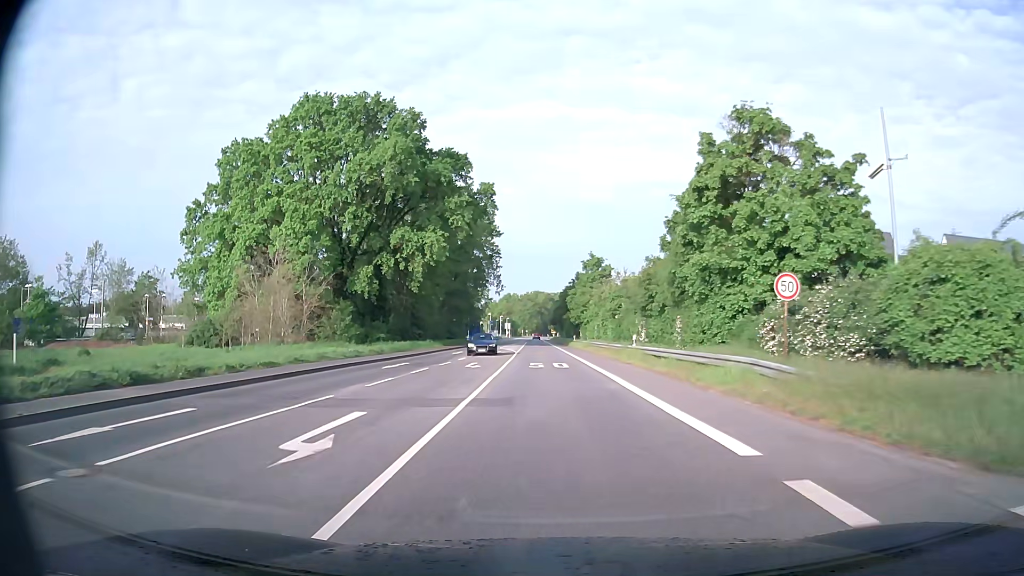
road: secondary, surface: asphalt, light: Day
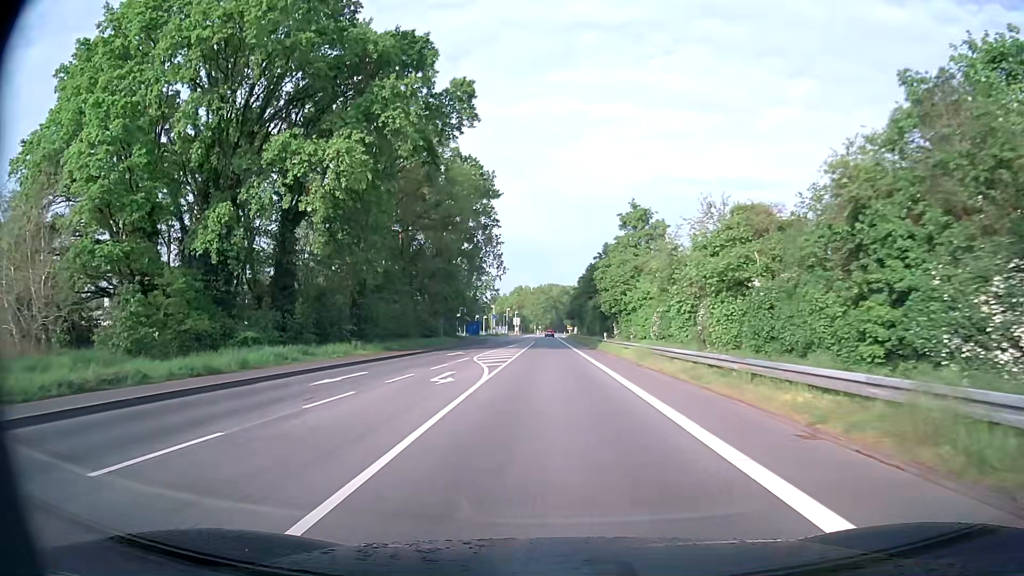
(-0.4, +30.2) m; -1°
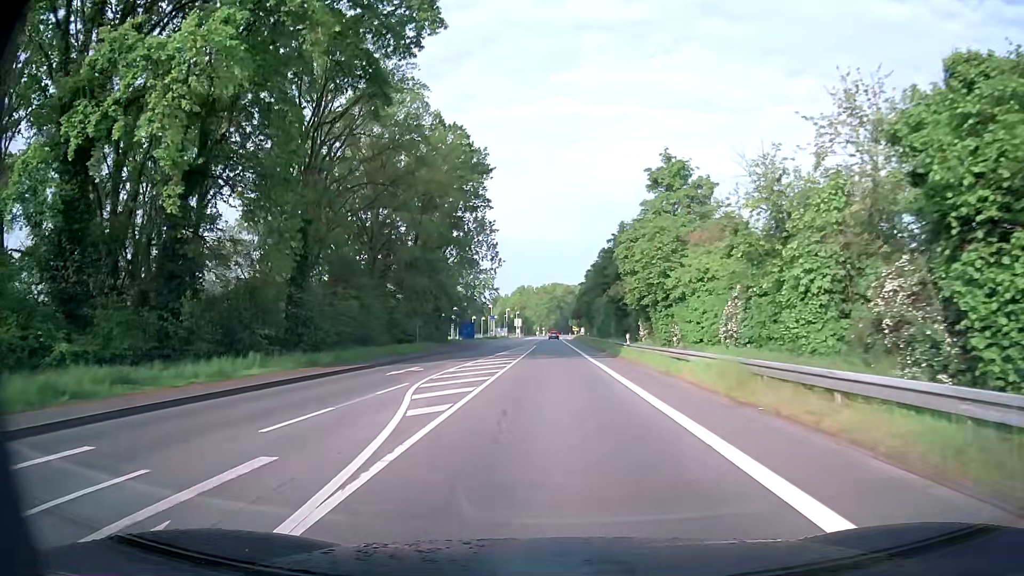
(-0.1, +14.3) m; -1°
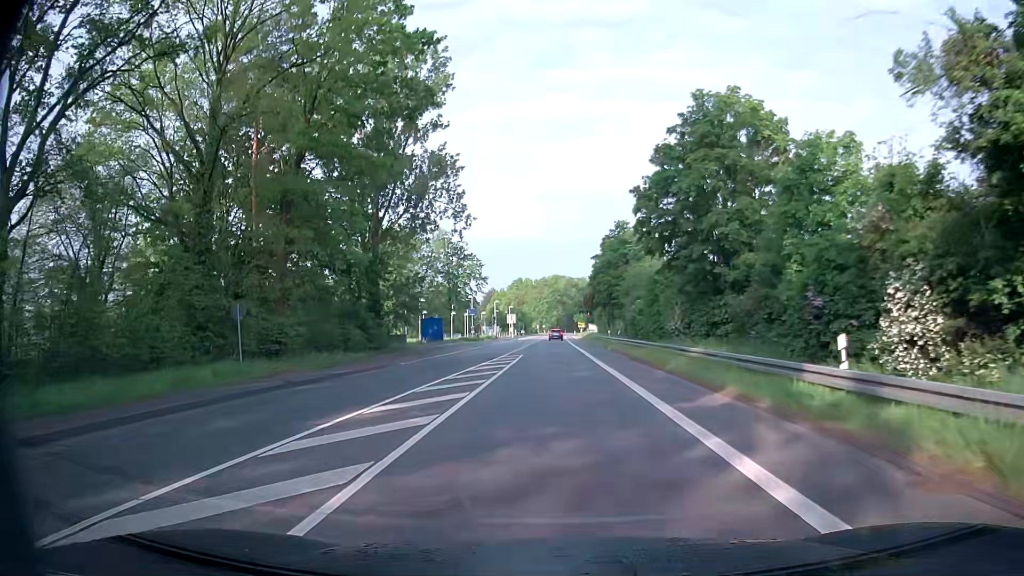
(+0.1, +32.0) m; -1°
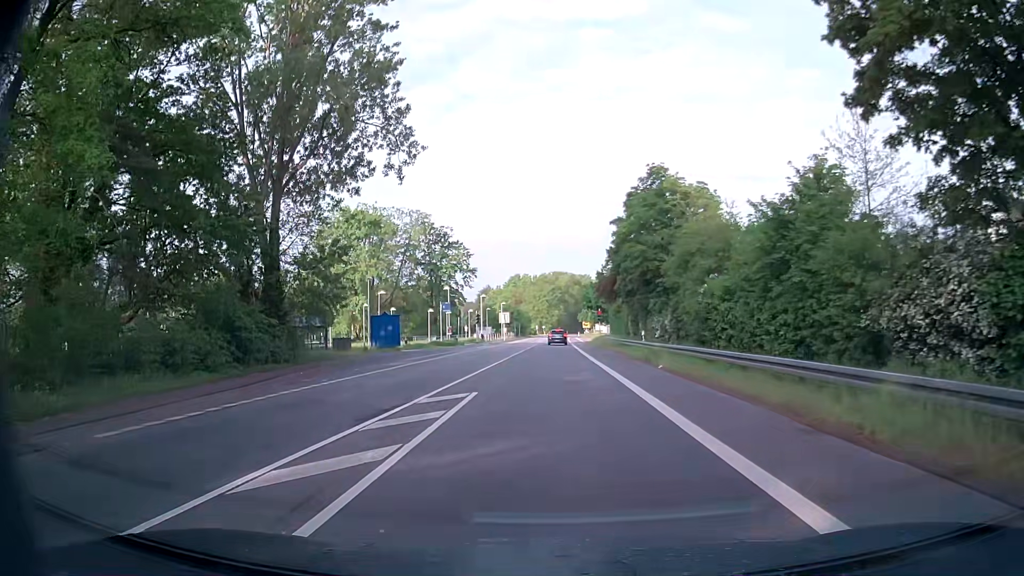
(+0.2, +21.8) m; +1°
(0, +10) (0, +20) (0, +30) (0, +40) (0, +50) (0, +60) (0, +70) (0, +80) (0, +90) (0, +100) m
